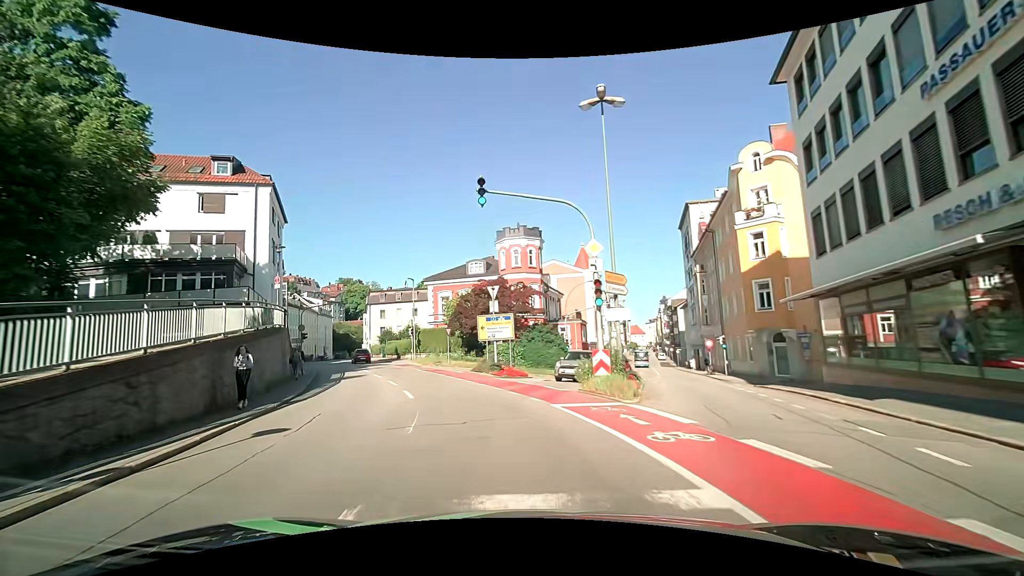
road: tertiary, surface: asphalt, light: Day
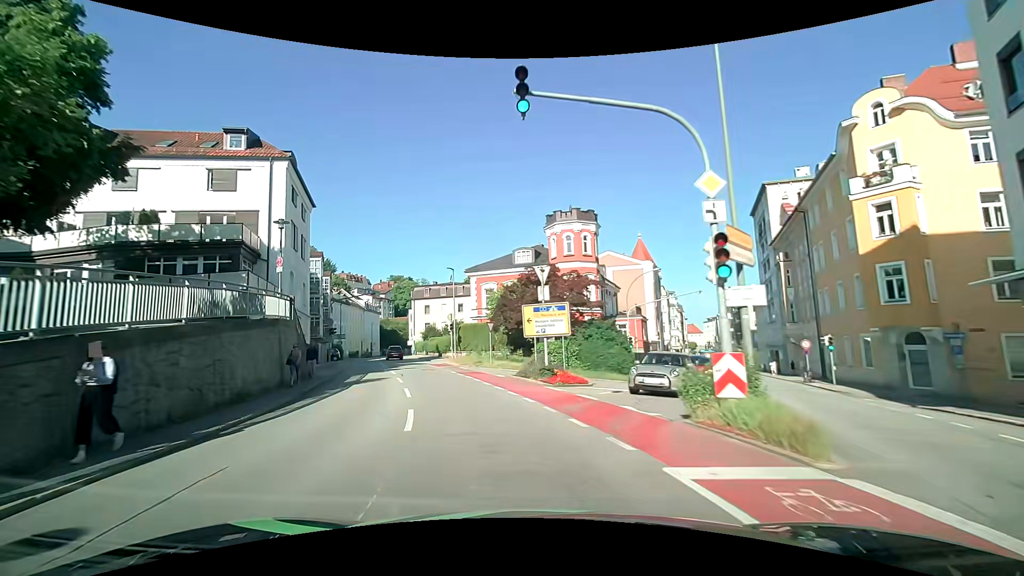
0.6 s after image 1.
(-0.3, +5.9) m; -4°
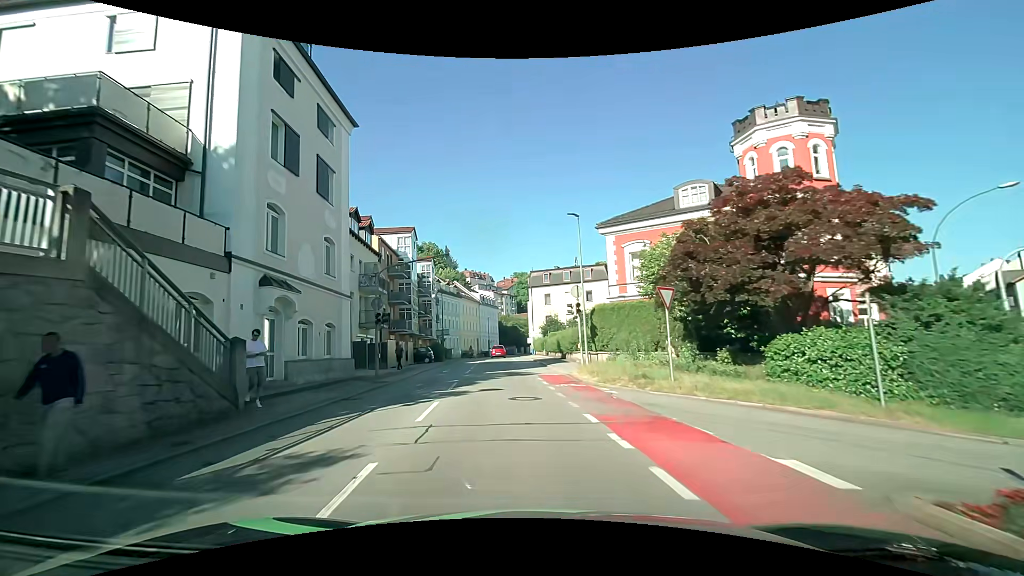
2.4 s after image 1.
(-3.1, +17.8) m; -16°
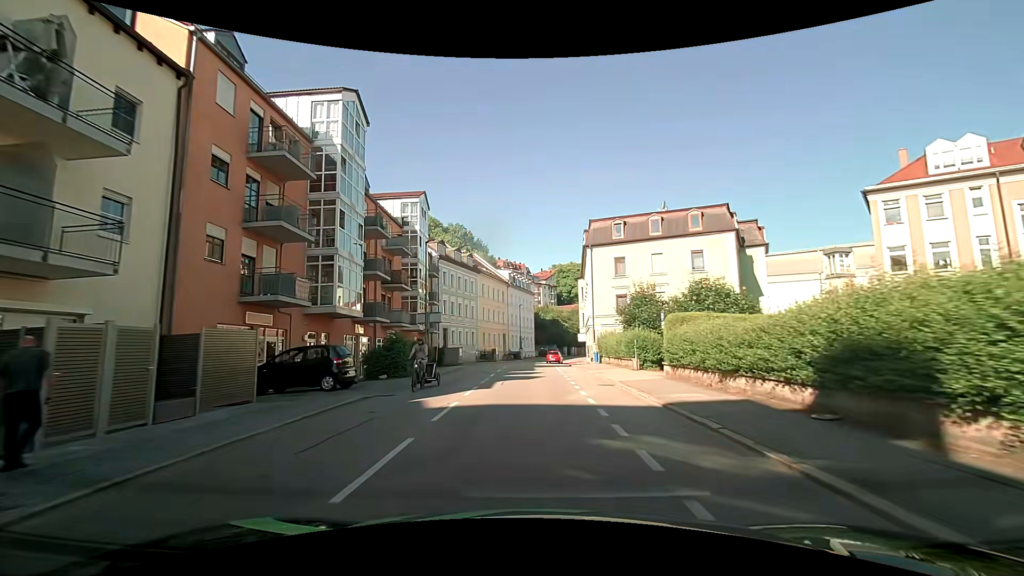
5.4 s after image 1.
(-2.1, +30.4) m; -5°
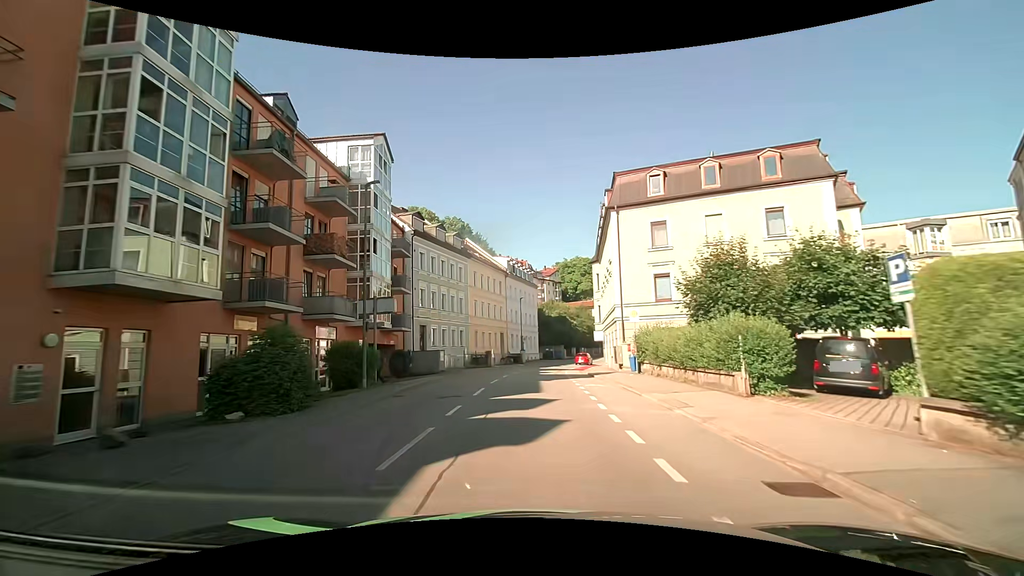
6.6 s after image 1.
(+0.1, +12.3) m; 0°
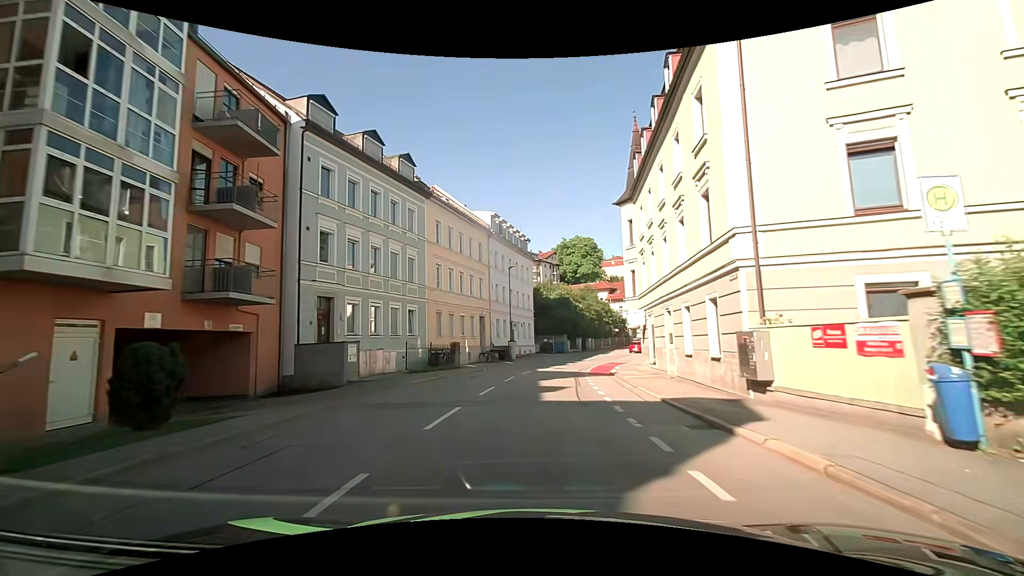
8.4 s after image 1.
(0.0, +18.7) m; 0°
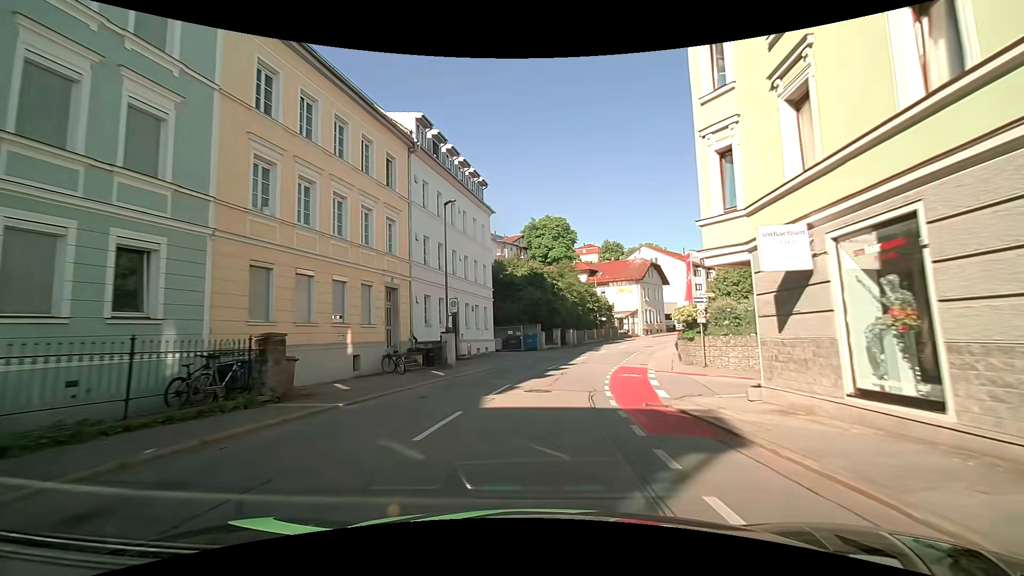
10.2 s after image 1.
(+0.5, +19.0) m; +4°
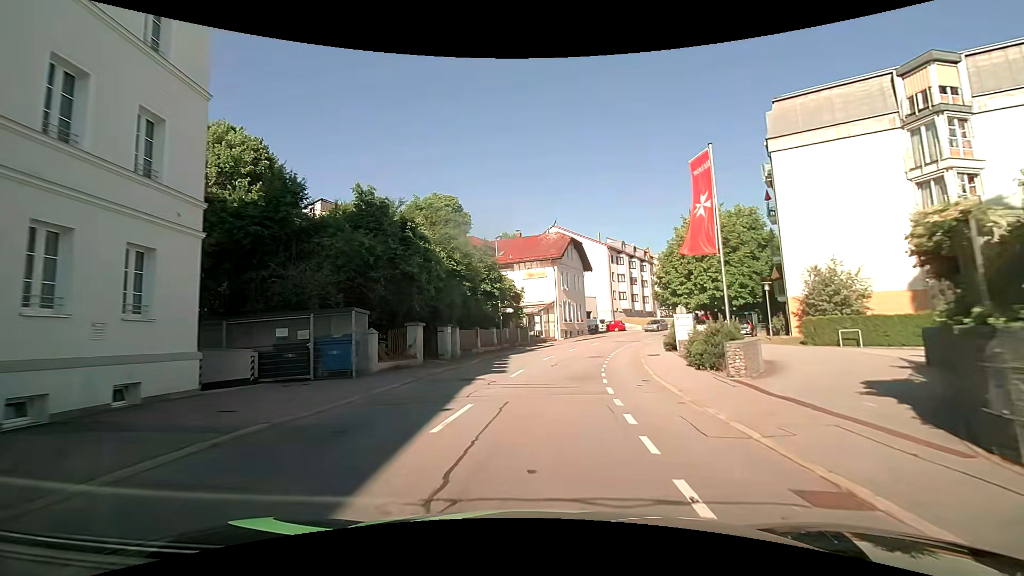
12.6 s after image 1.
(+2.5, +25.2) m; +12°
(0, +10) (+1, +20) (+3, +30) (+6, +39) (+9, +49) (+13, +58) (+19, +66) (+25, +74) (+31, +82) (+36, +90) m
